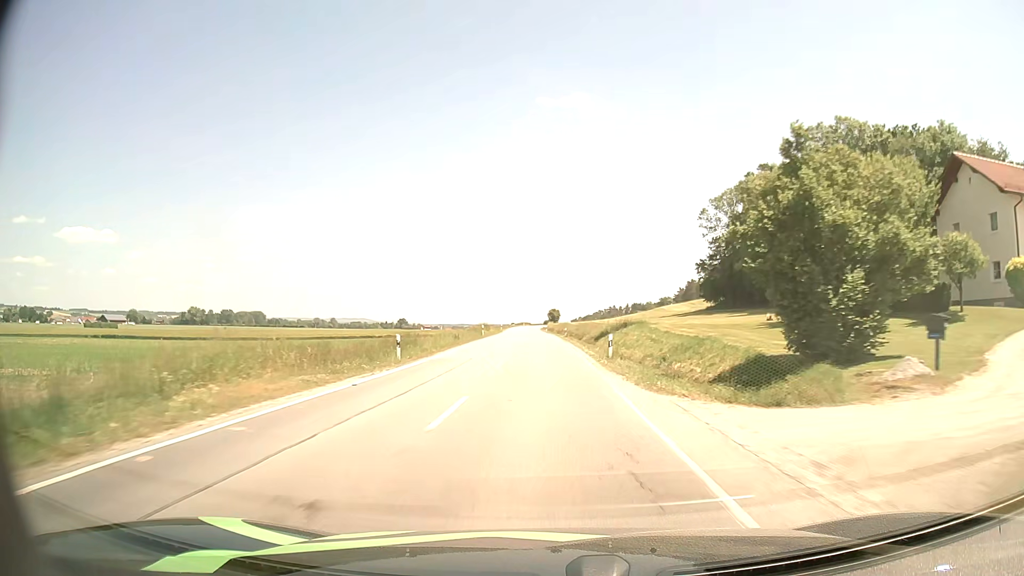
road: secondary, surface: asphalt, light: Day
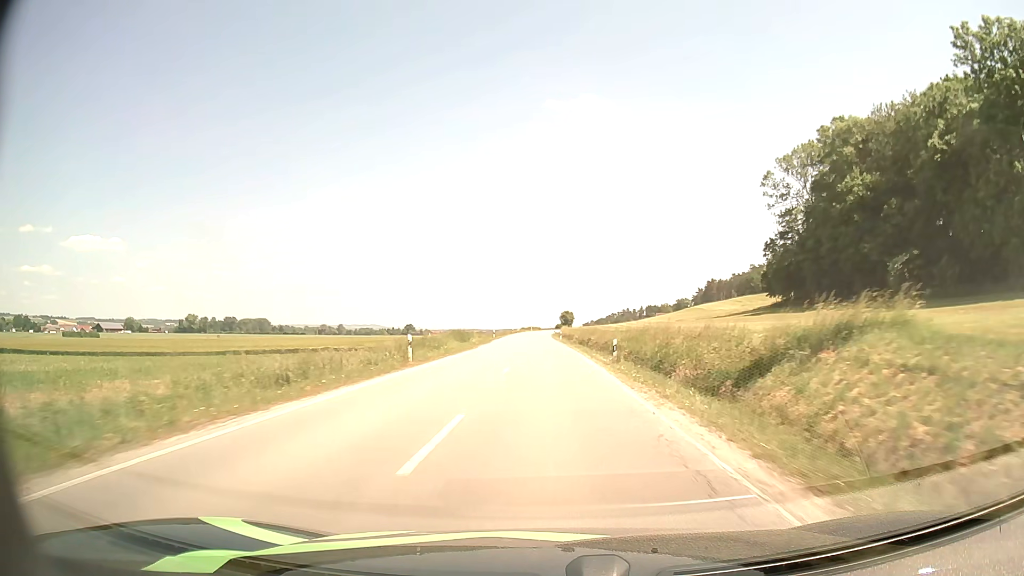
(-0.5, +37.2) m; -1°
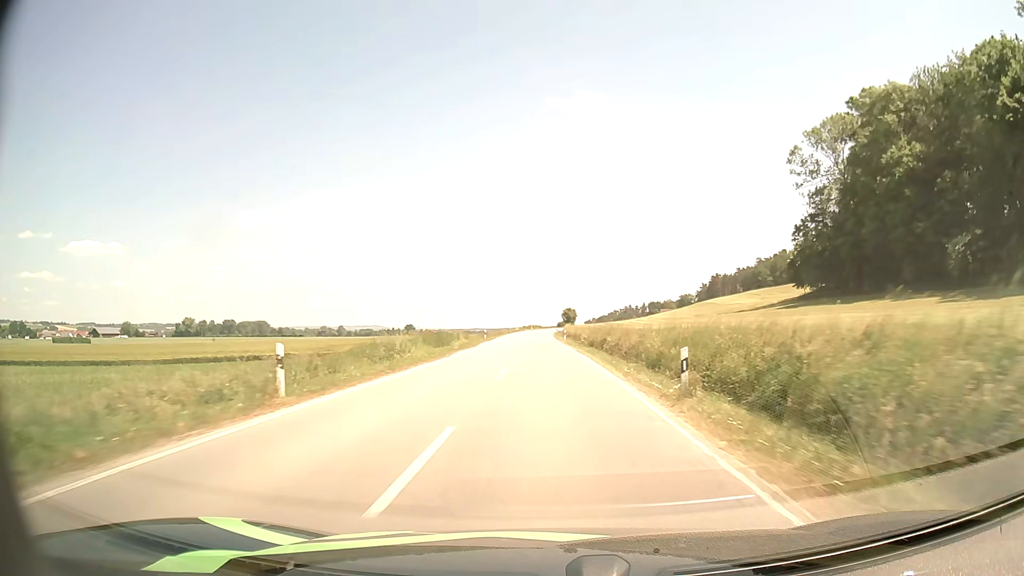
(0.0, +12.6) m; 0°
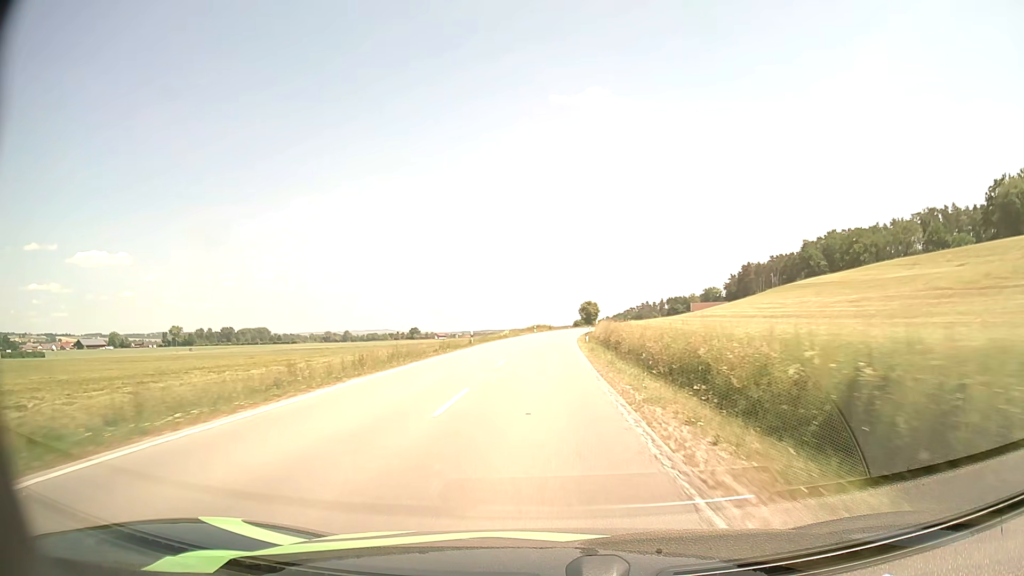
(-0.5, +63.6) m; -1°
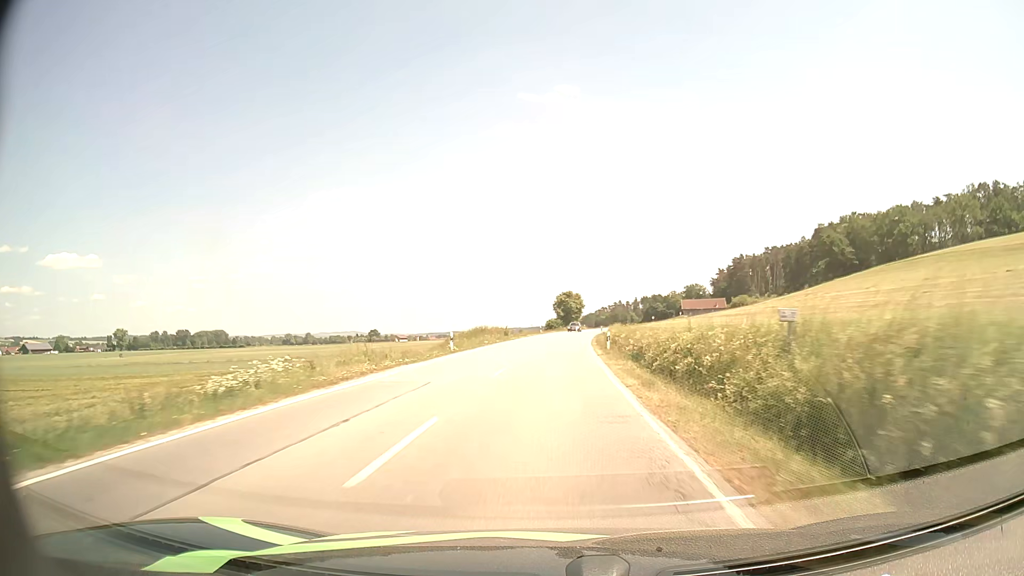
(+1.0, +61.0) m; +3°
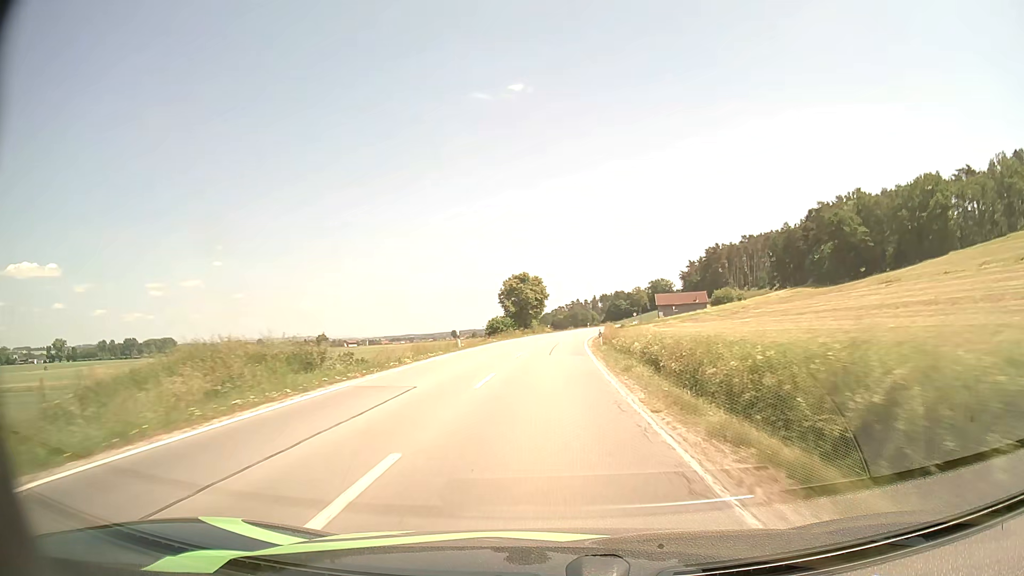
(+1.3, +47.7) m; +4°
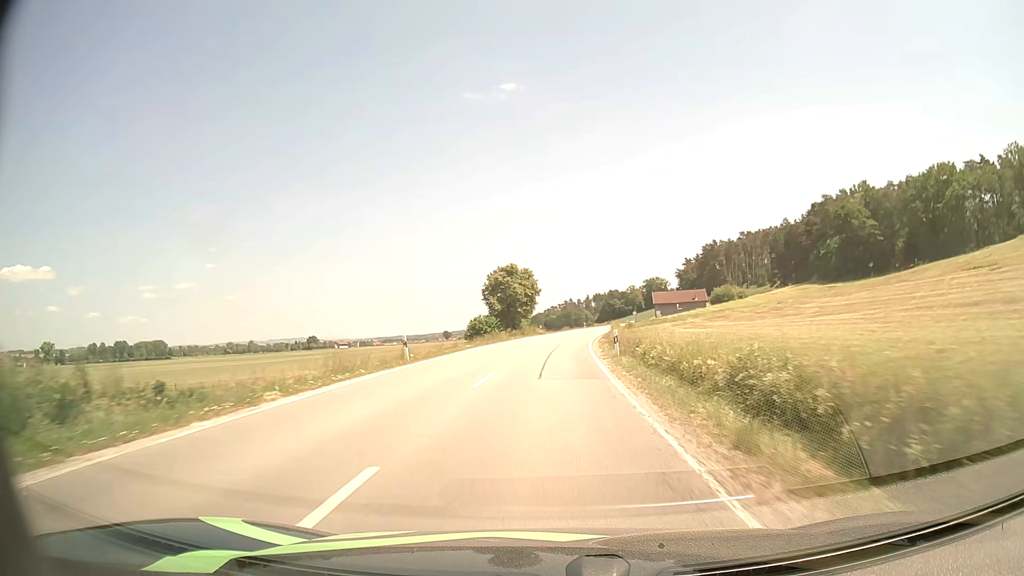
(0.0, +11.8) m; +1°
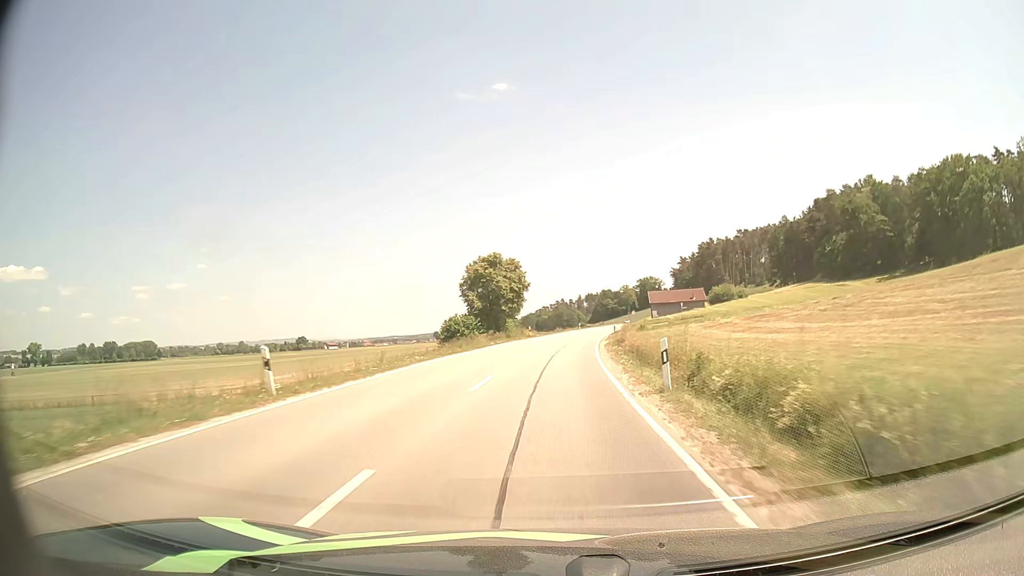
(+0.1, +11.7) m; +1°
(0, +10) (0, +20) (+1, +30) (+1, +40) (+2, +50) (+3, +60) (+4, +70) (+6, +80) (+7, +90) (+9, +99) m
